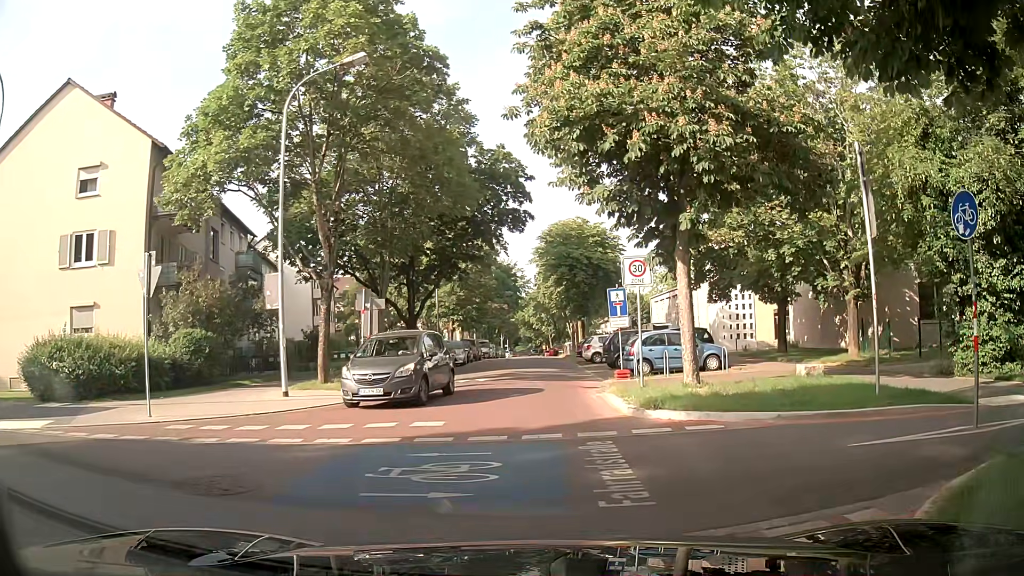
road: residential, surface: asphalt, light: Day
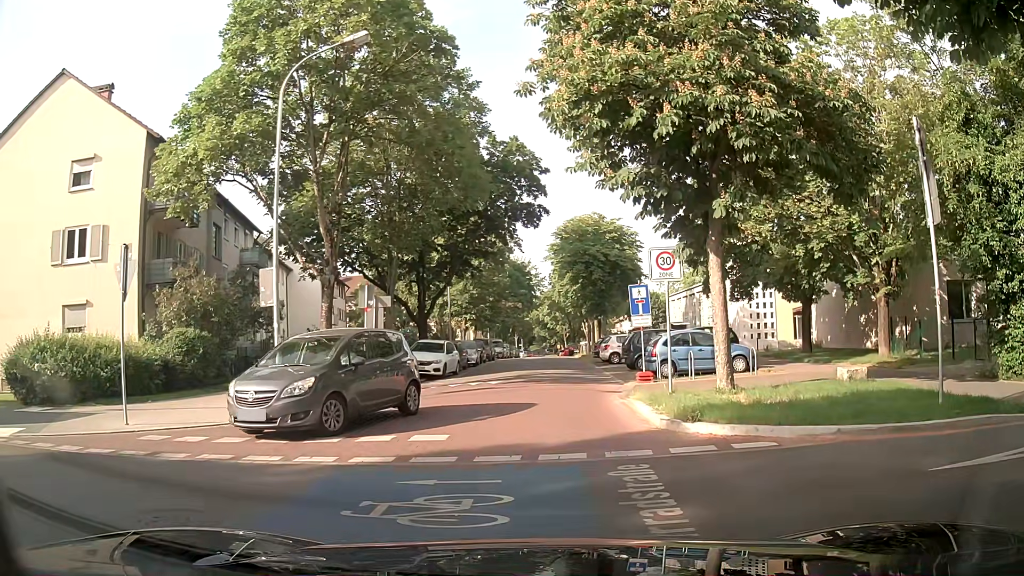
(0.0, +1.4) m; 0°
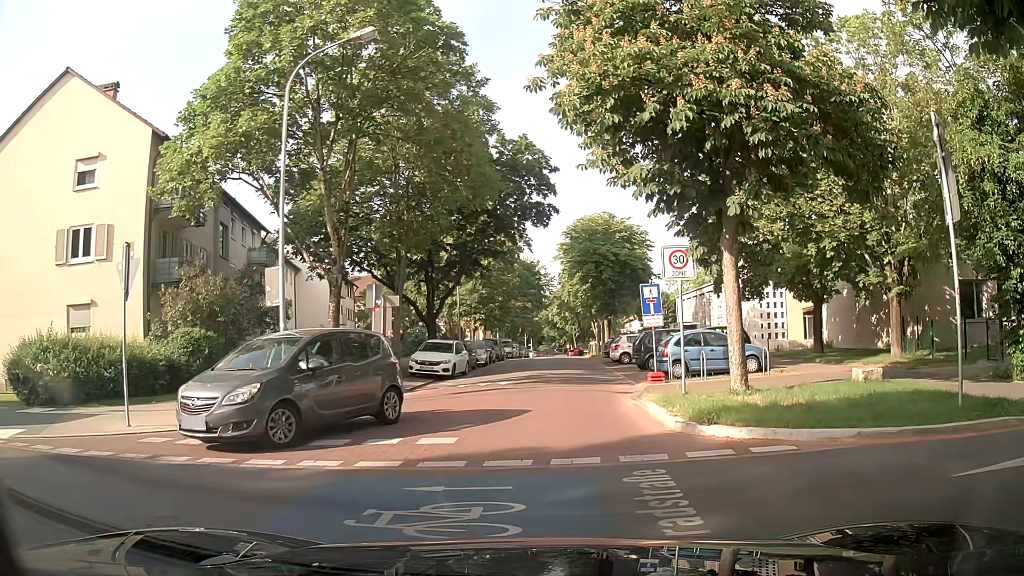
(0.0, +0.2) m; 0°
